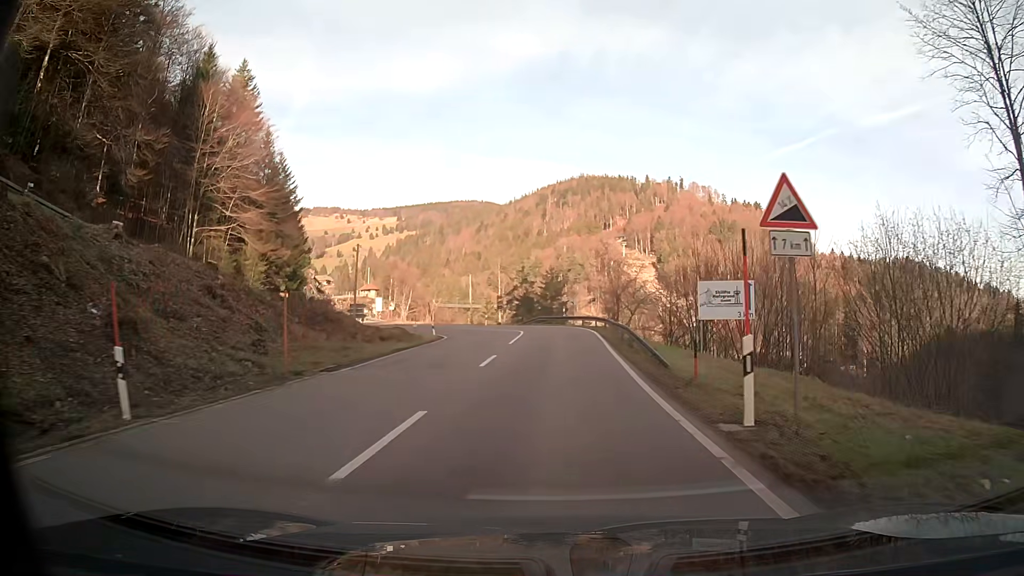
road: secondary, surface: asphalt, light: Day
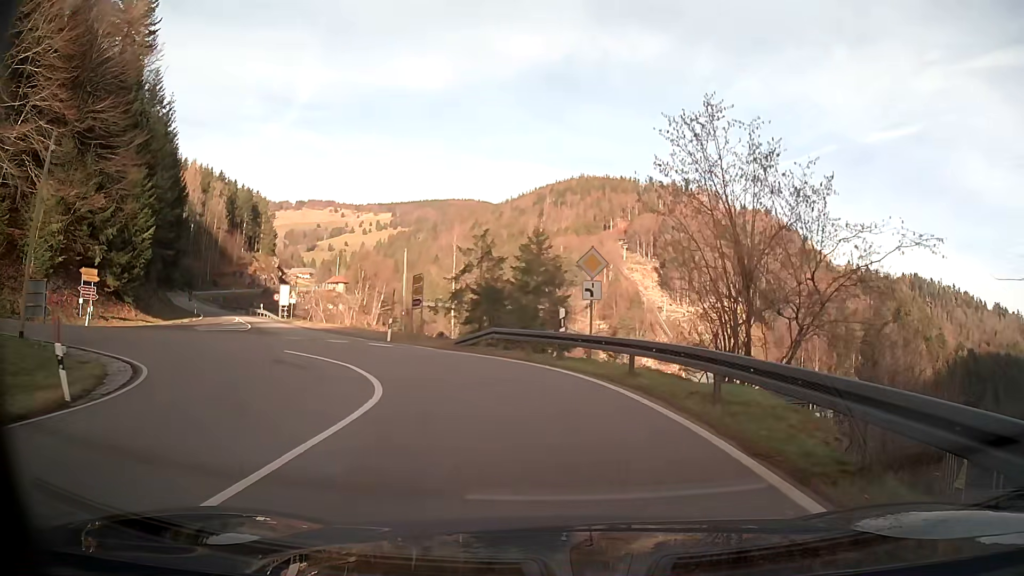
(+0.3, +34.9) m; -1°
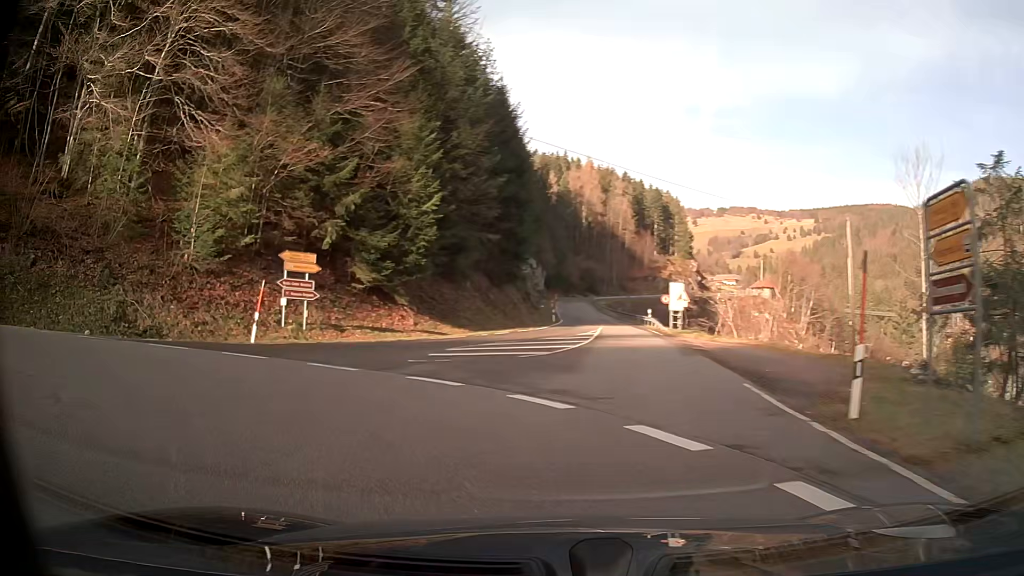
(-5.8, +19.4) m; -44°
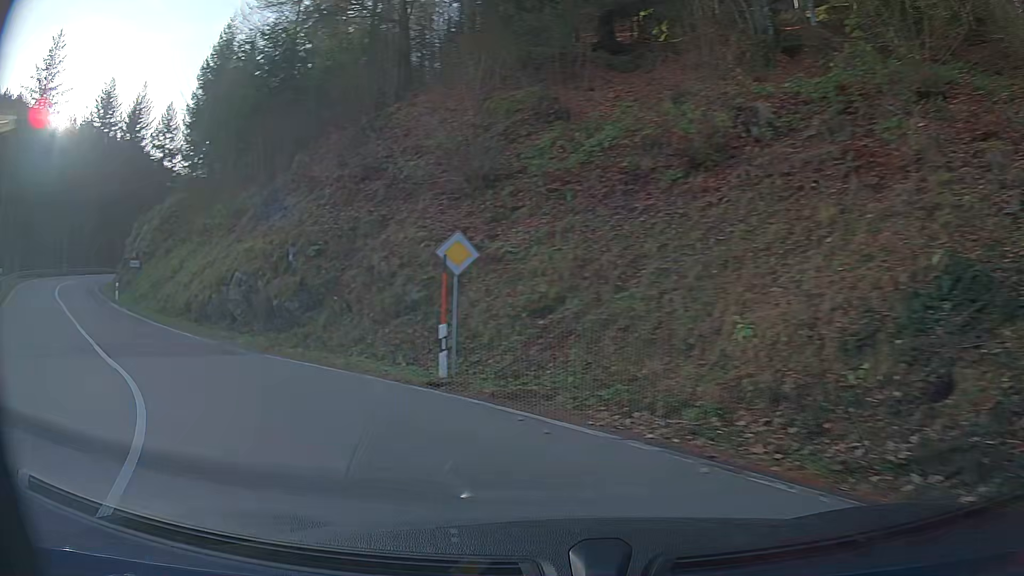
(-14.7, +13.4) m; -103°
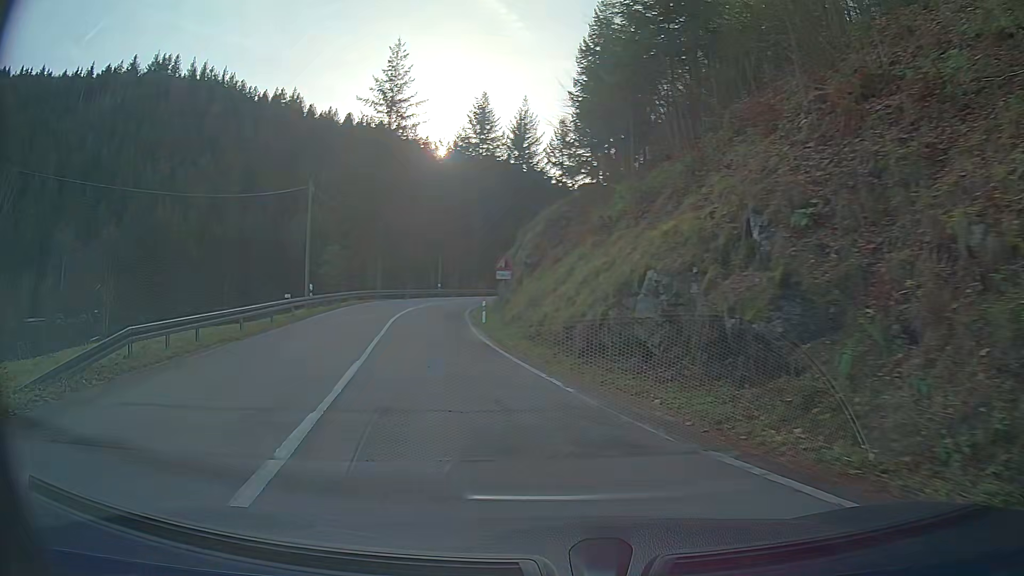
(-2.8, +9.5) m; -28°
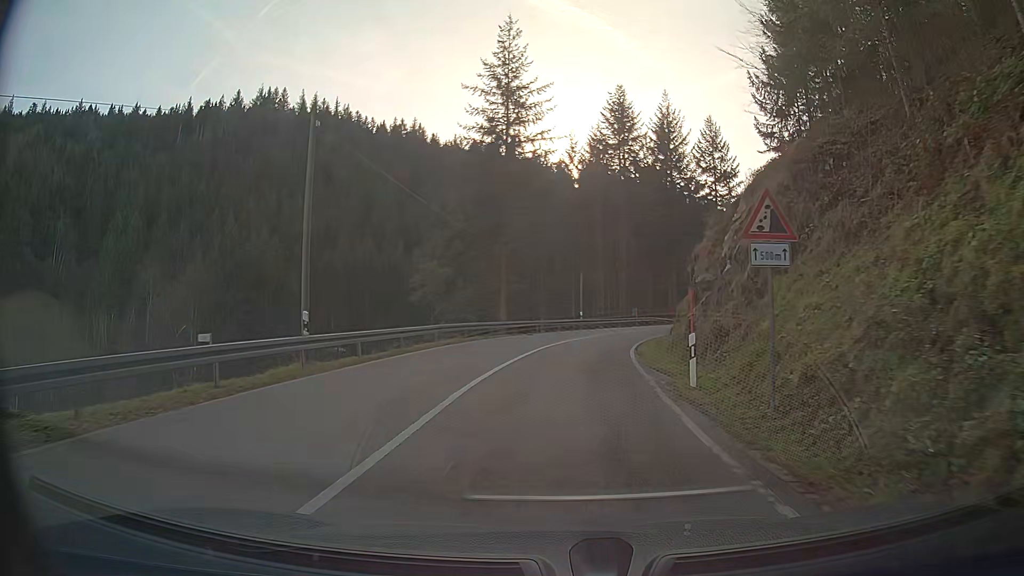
(-2.0, +18.4) m; -9°
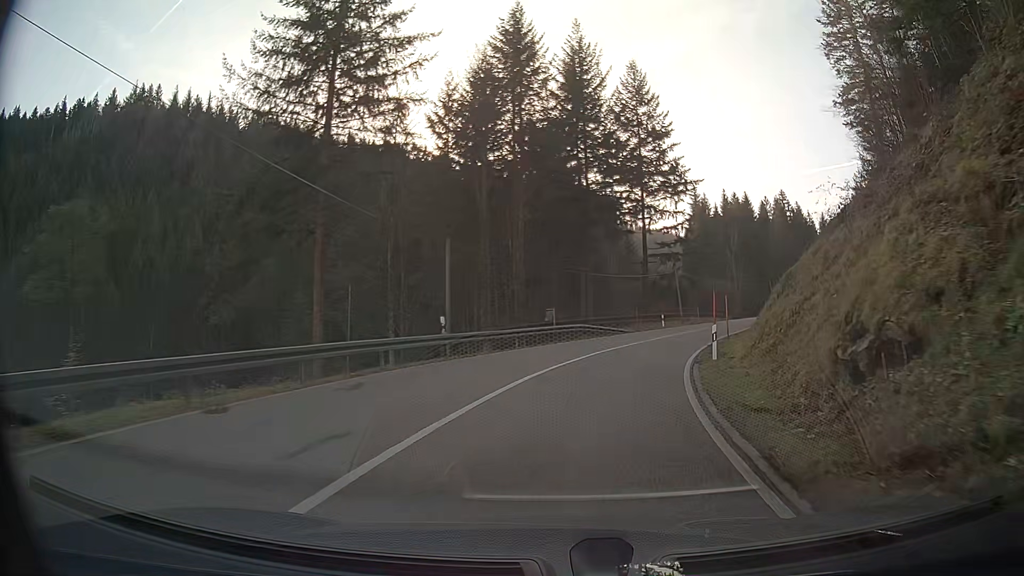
(+2.3, +28.6) m; +12°
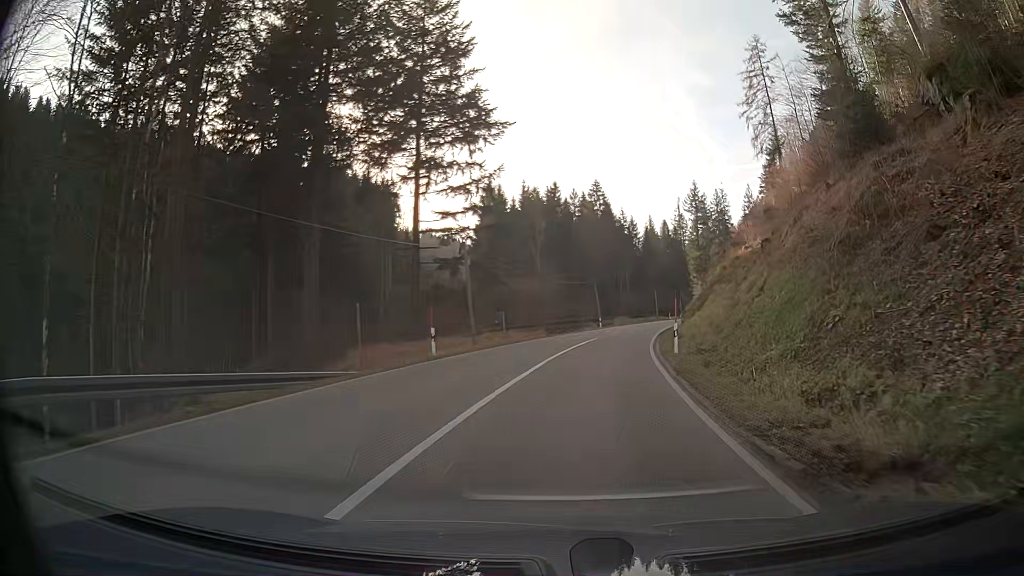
(+4.8, +29.8) m; +18°
